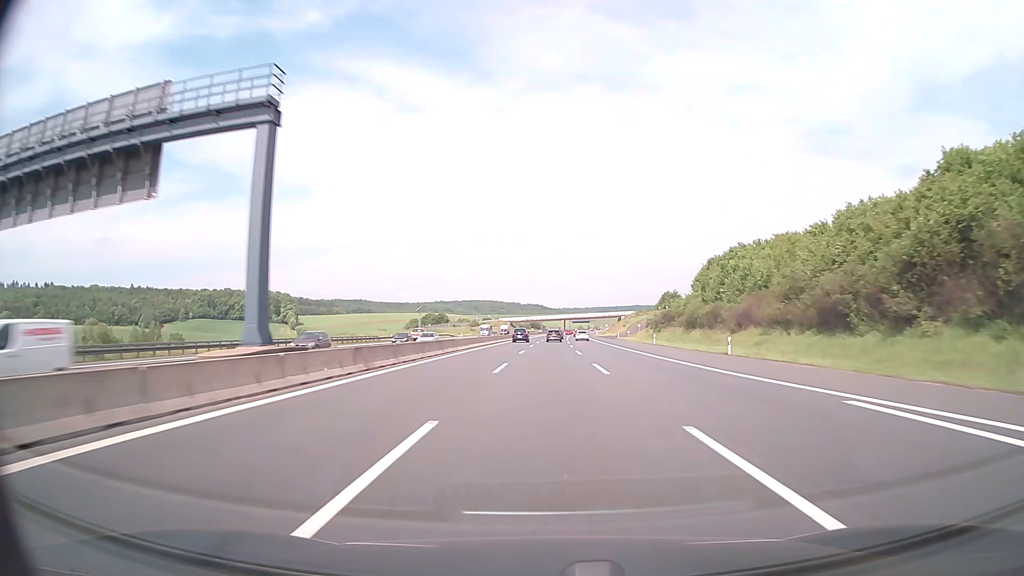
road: motorway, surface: asphalt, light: Day
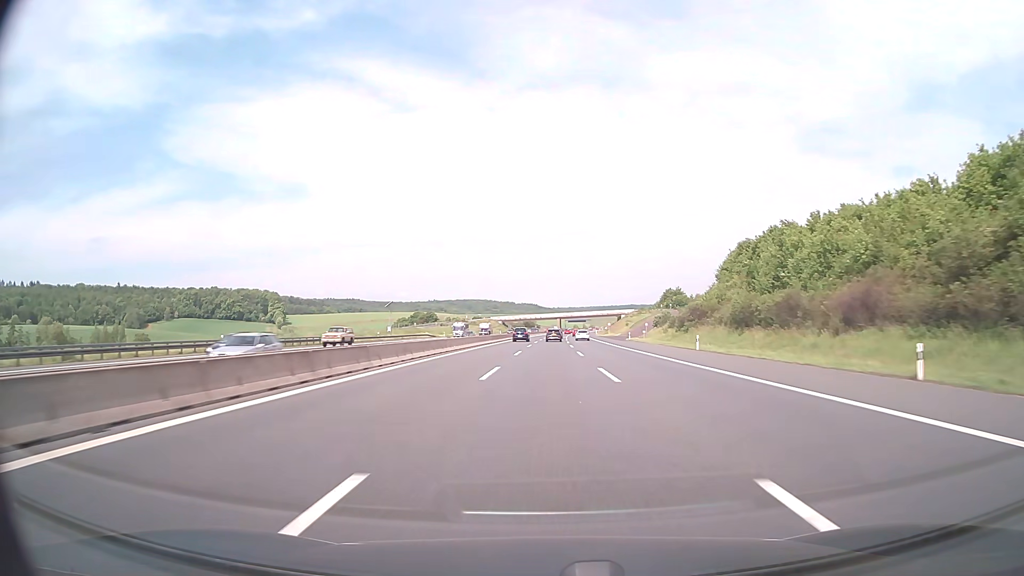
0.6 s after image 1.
(+0.1, +21.7) m; +1°
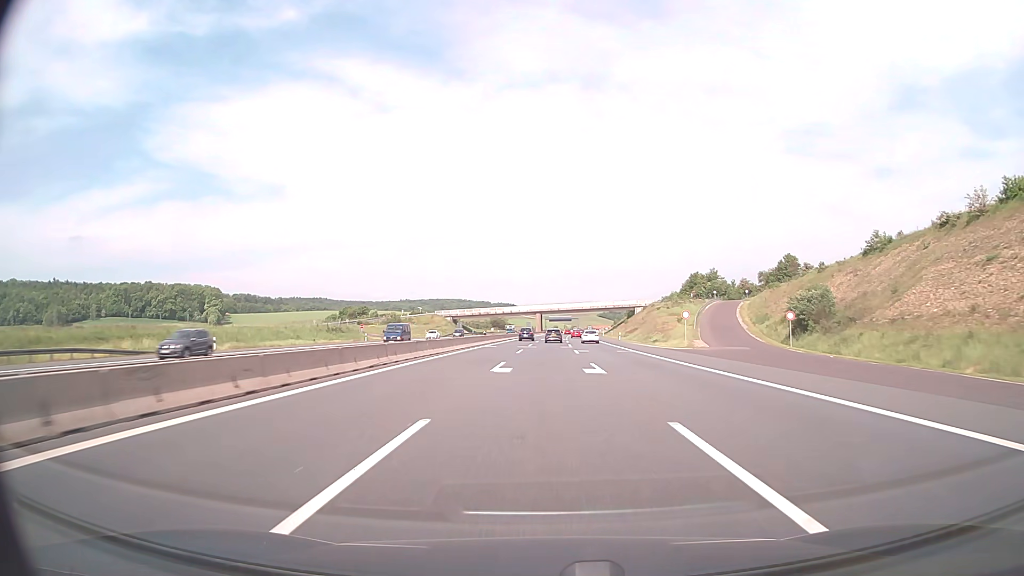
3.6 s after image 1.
(+1.7, +104.3) m; +2°
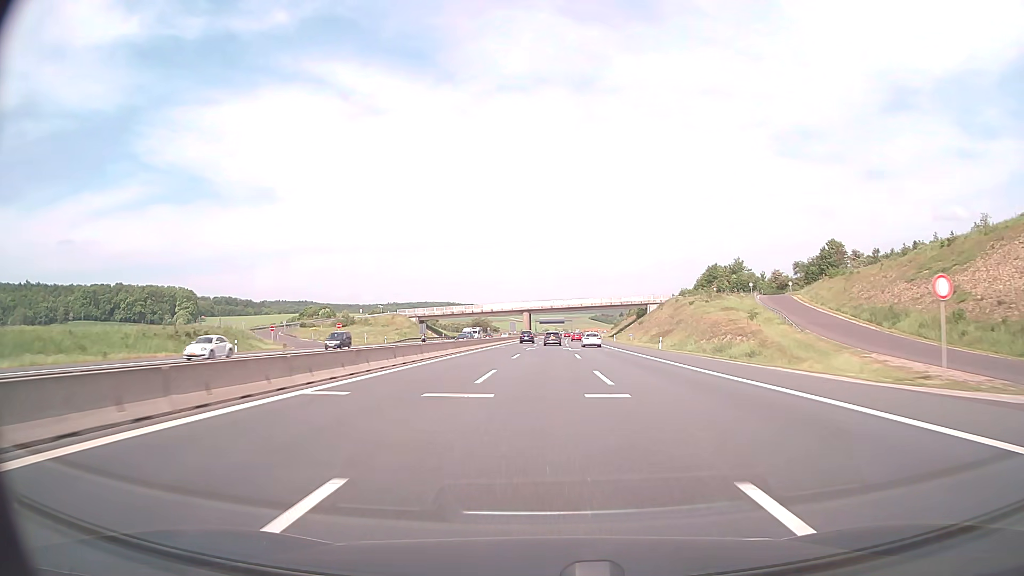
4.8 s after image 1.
(+0.3, +40.0) m; +1°
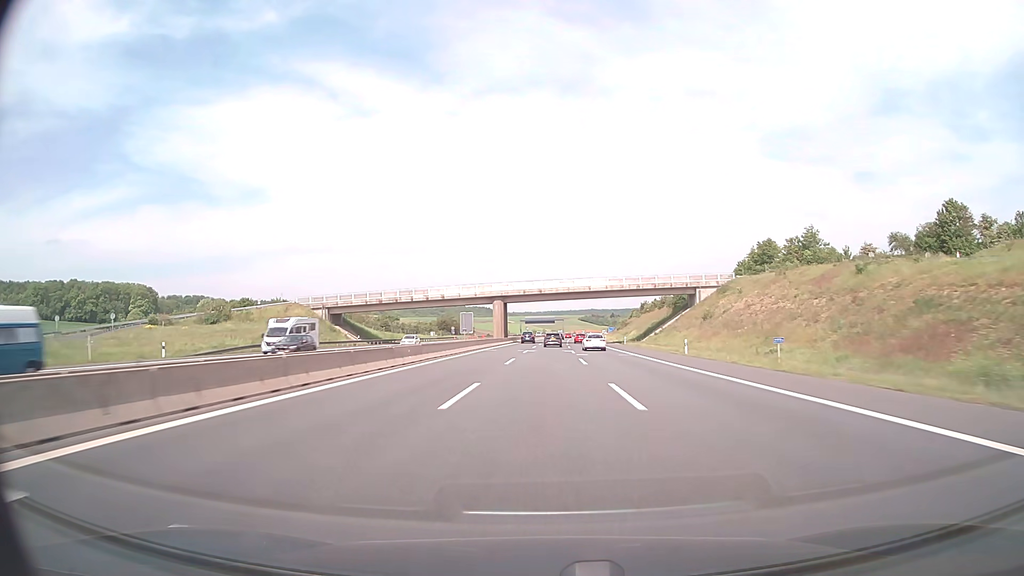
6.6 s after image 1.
(+0.6, +60.4) m; +1°
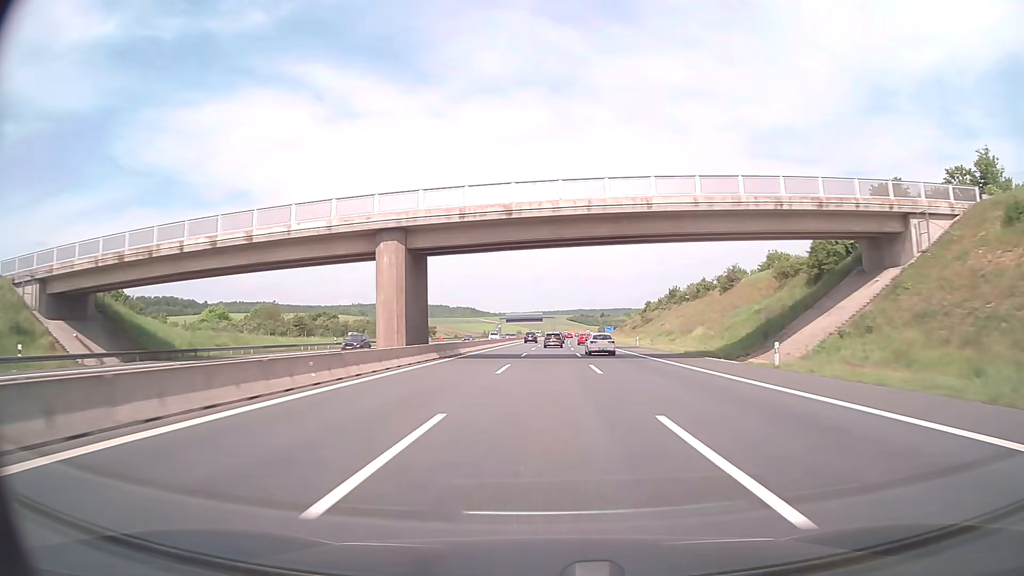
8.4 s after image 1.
(+0.6, +61.5) m; +1°
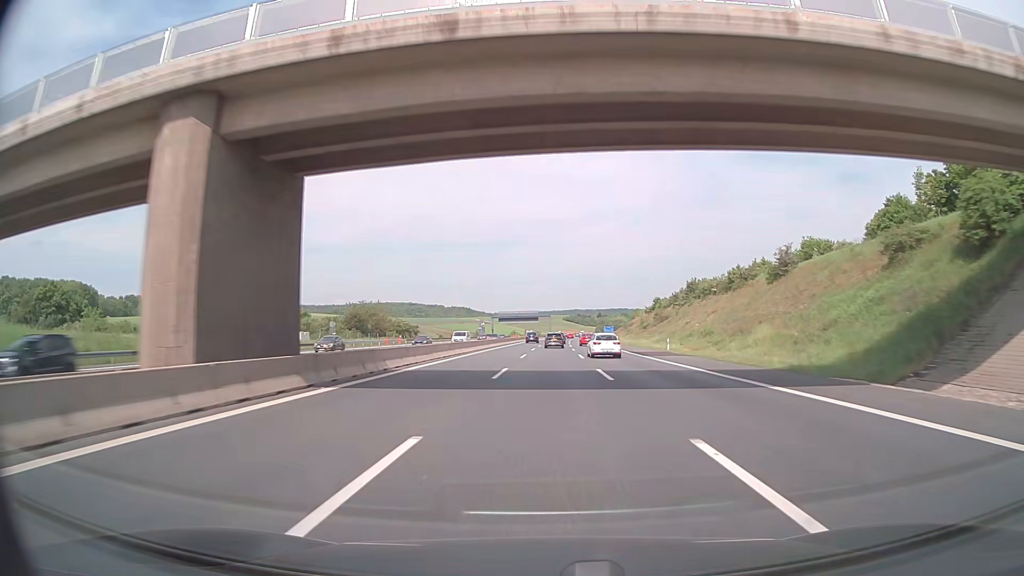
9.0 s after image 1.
(+0.1, +20.7) m; 0°
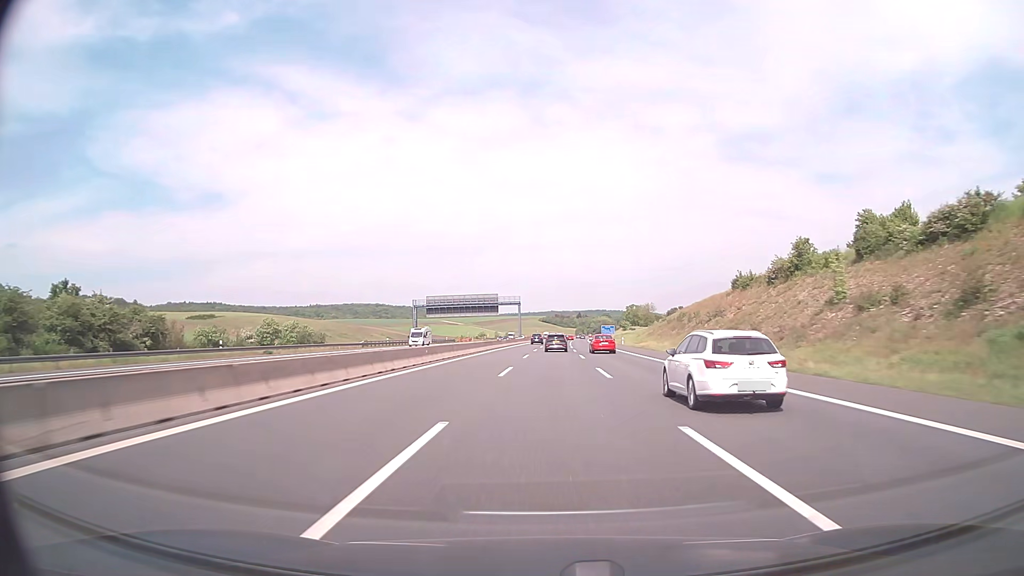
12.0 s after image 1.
(+2.1, +107.5) m; +2°
(0, +10) (0, +20) (0, +30) (0, +40) (0, +50) (0, +60) (+1, +70) (+1, +80) (+1, +90) (+1, +100) m
